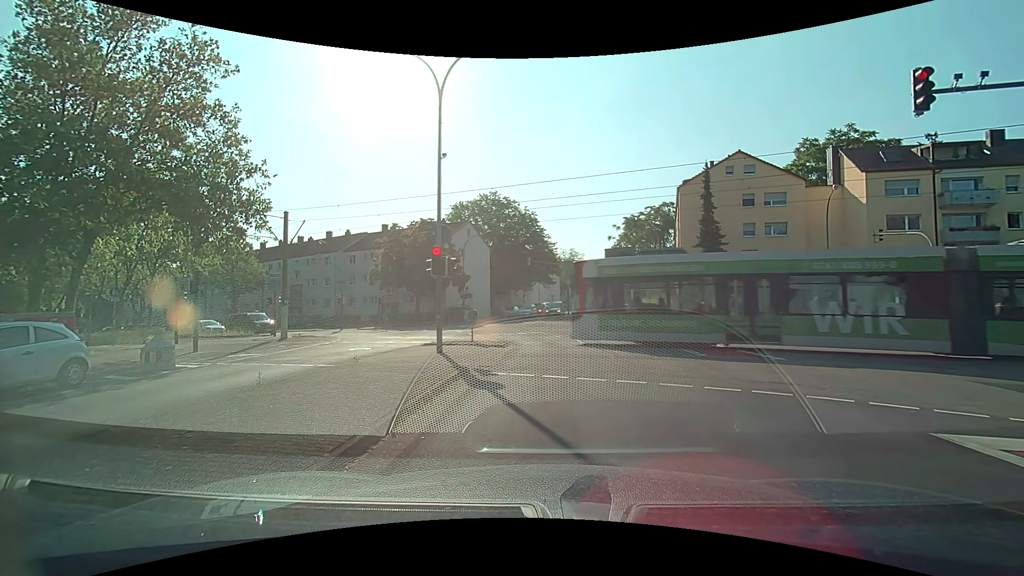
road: tertiary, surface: asphalt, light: Day
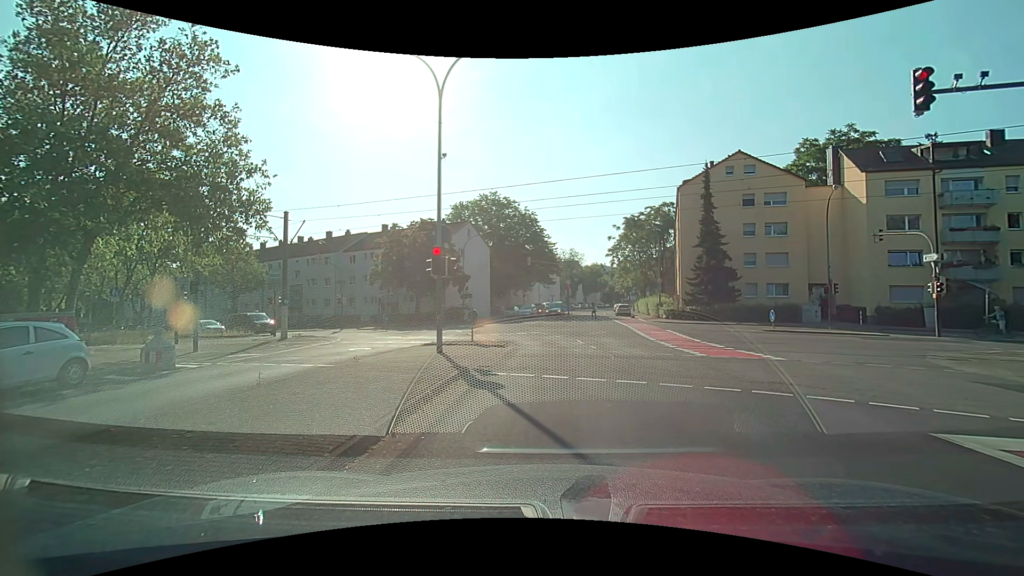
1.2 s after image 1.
(0.0, 0.0) m; 0°
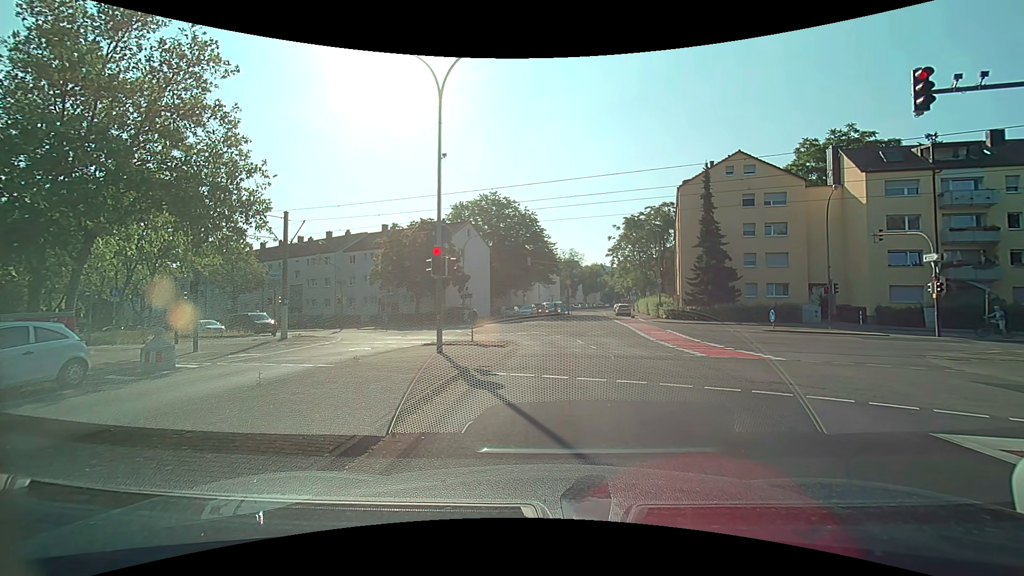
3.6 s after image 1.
(0.0, 0.0) m; 0°
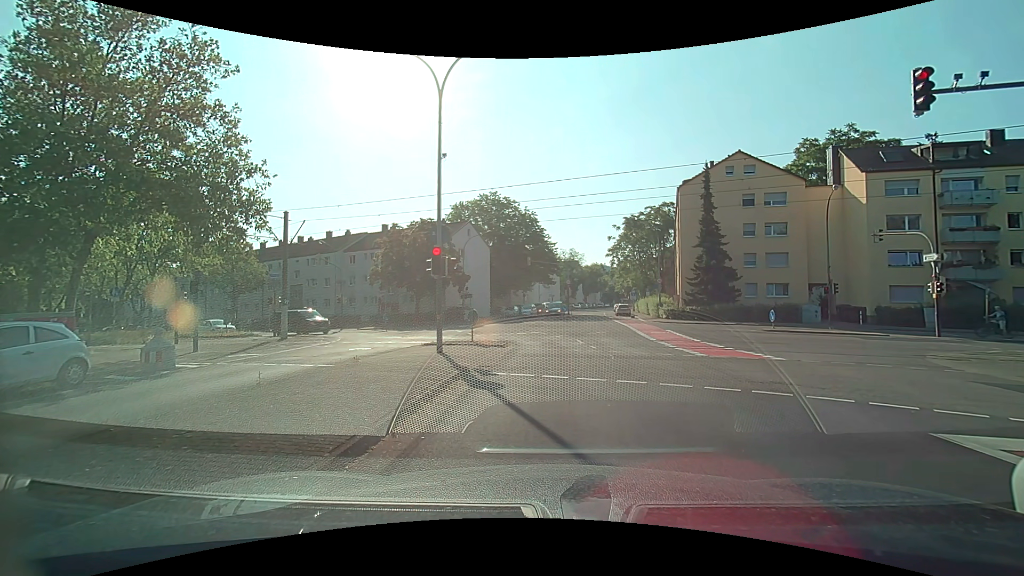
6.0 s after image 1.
(0.0, 0.0) m; 0°
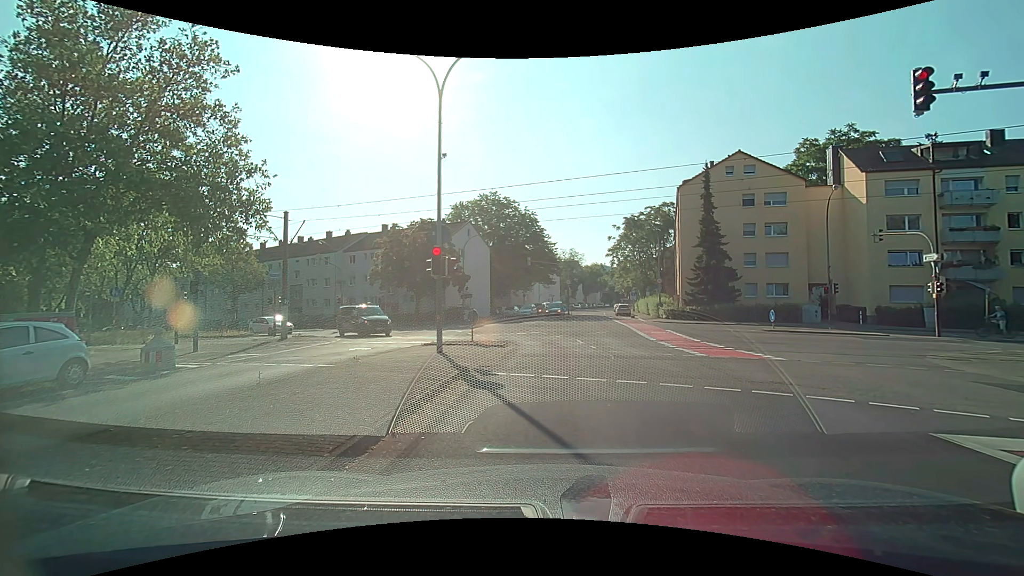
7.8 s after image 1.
(0.0, 0.0) m; 0°
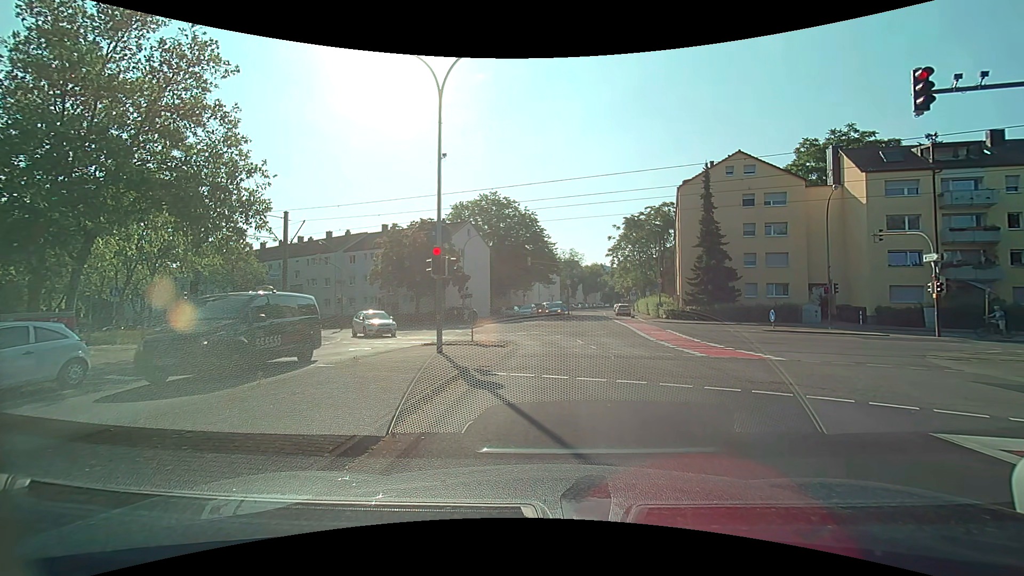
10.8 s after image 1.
(0.0, 0.0) m; 0°
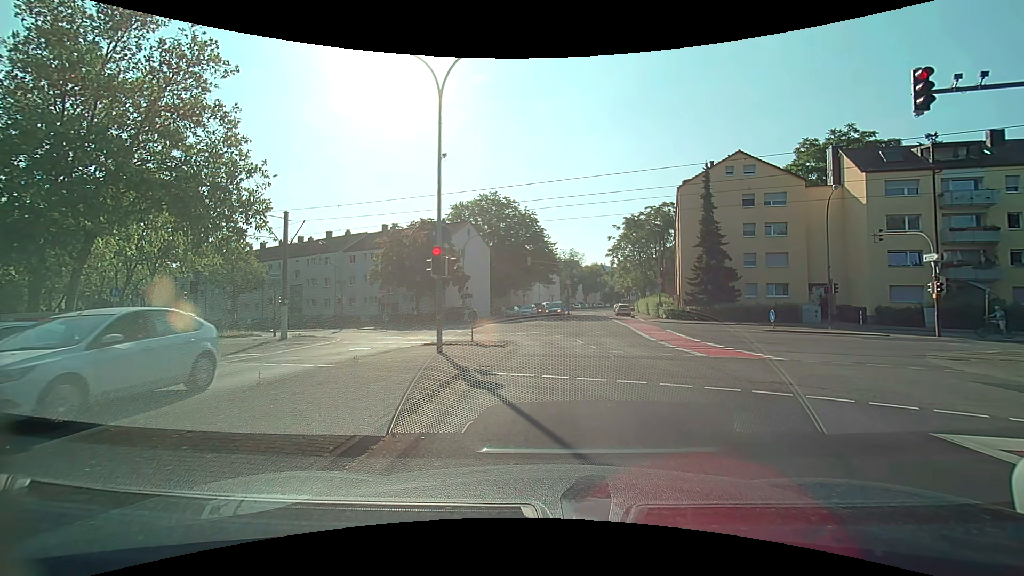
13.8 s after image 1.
(0.0, 0.0) m; 0°
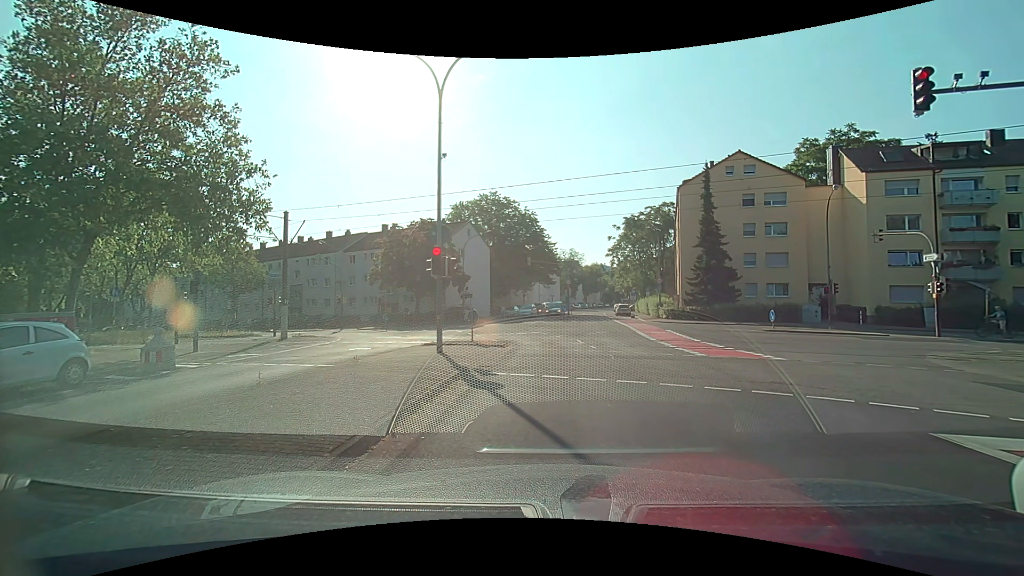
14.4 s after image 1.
(0.0, 0.0) m; 0°
